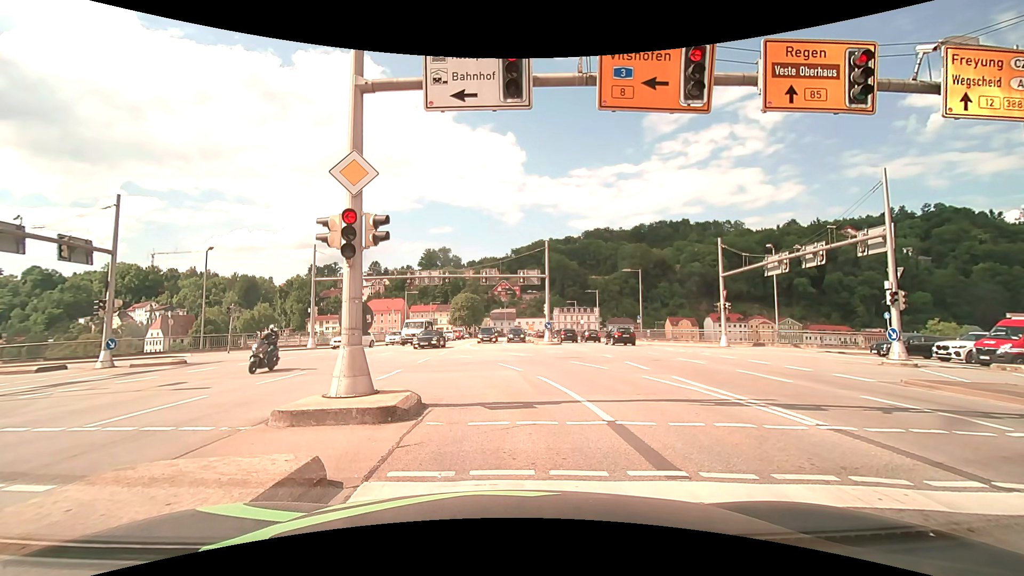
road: primary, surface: asphalt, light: Day
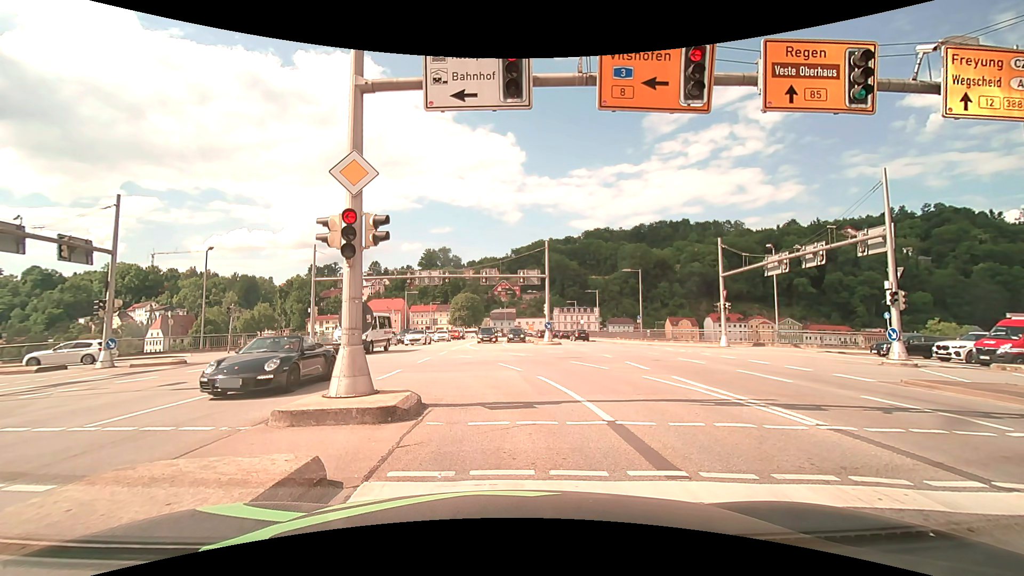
(0.0, 0.0) m; 0°
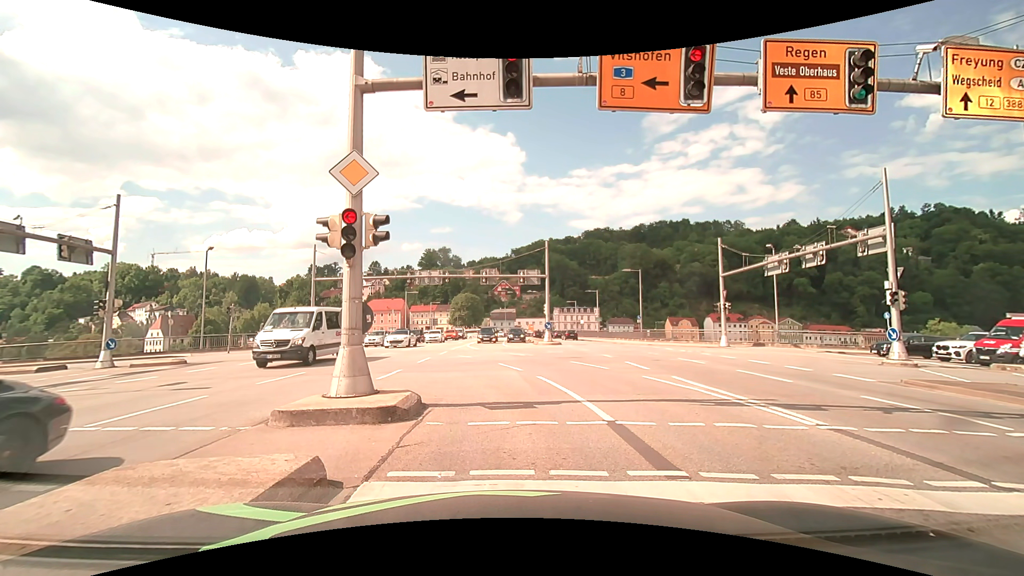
(0.0, 0.0) m; 0°
